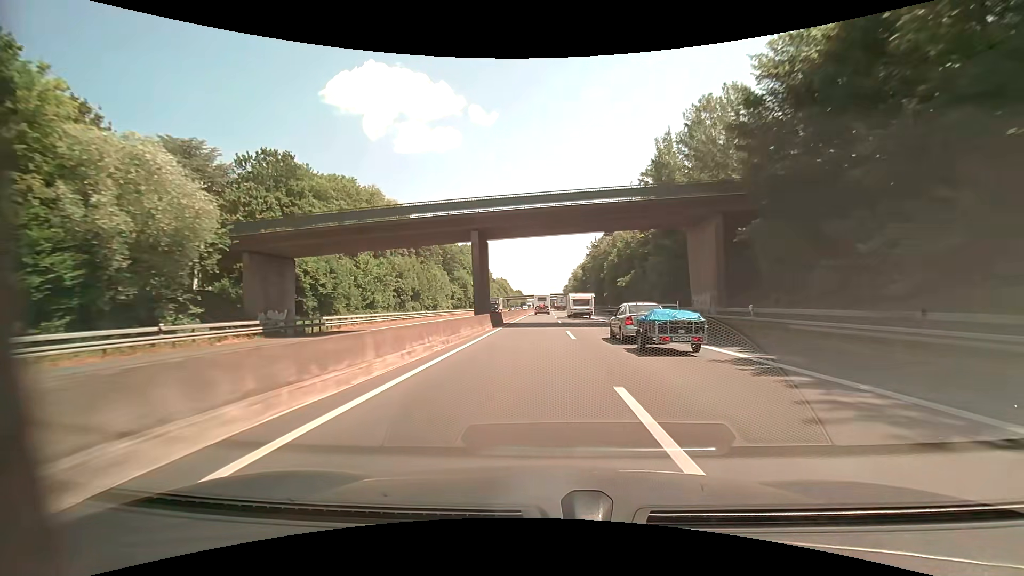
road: motorway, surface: asphalt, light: Day
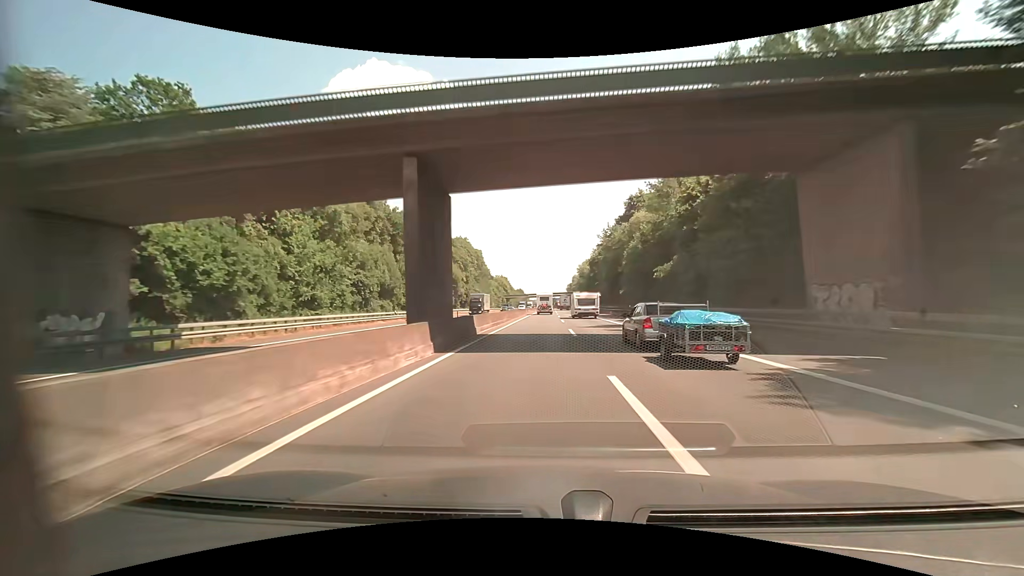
(0.0, +16.6) m; 0°
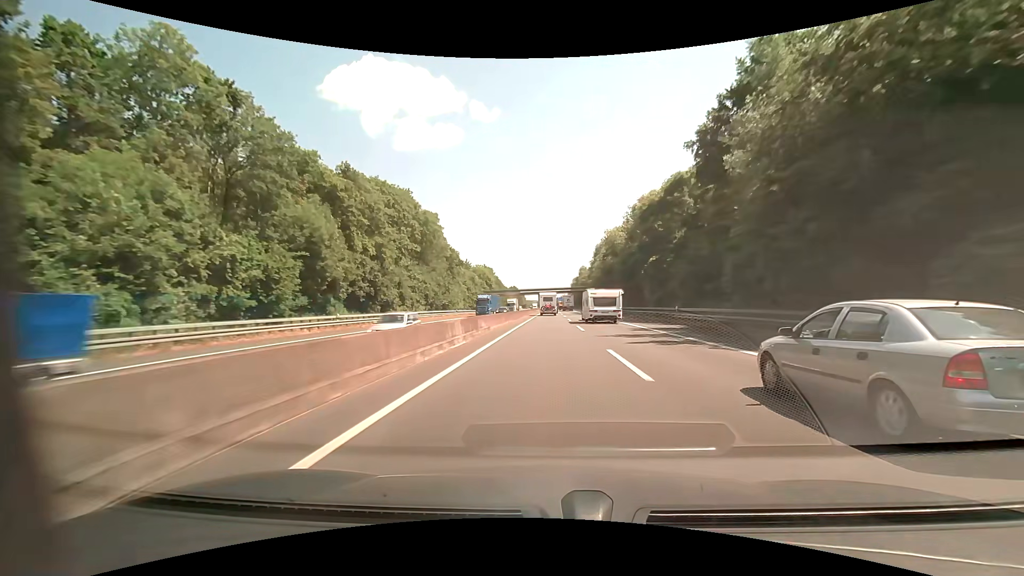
(+0.1, +66.1) m; 0°
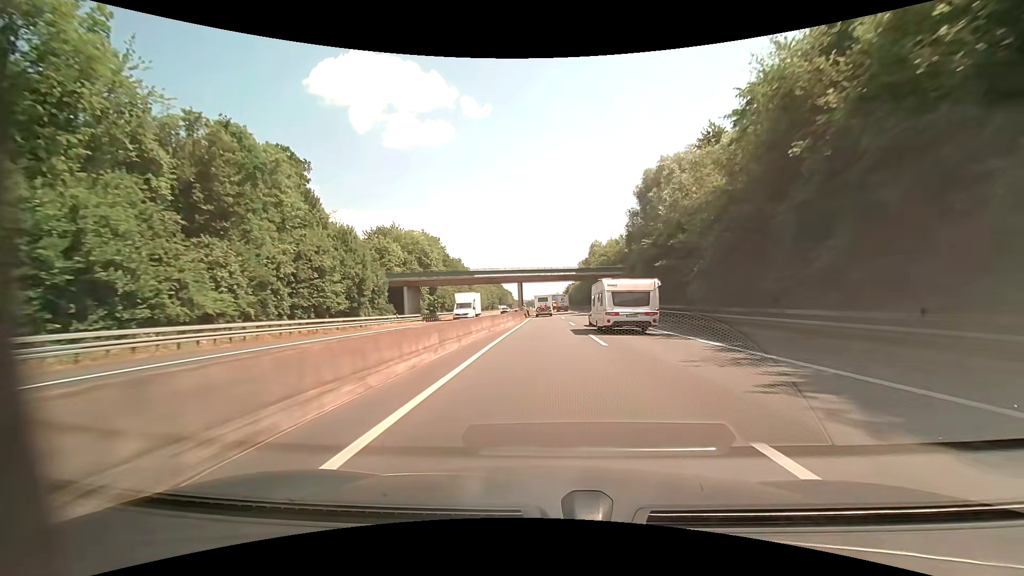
(+0.7, +82.4) m; +1°
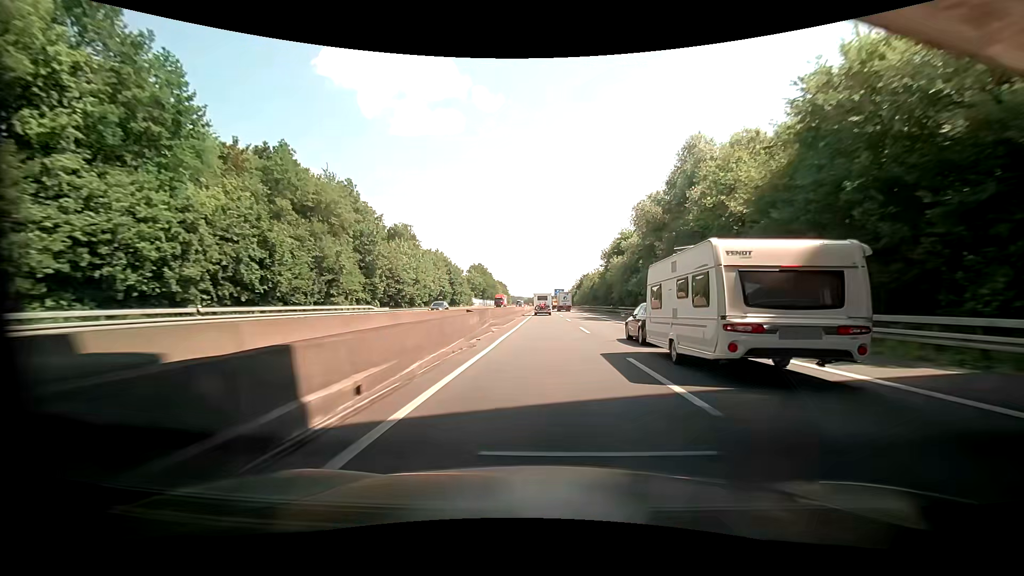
(0.0, +82.2) m; 0°
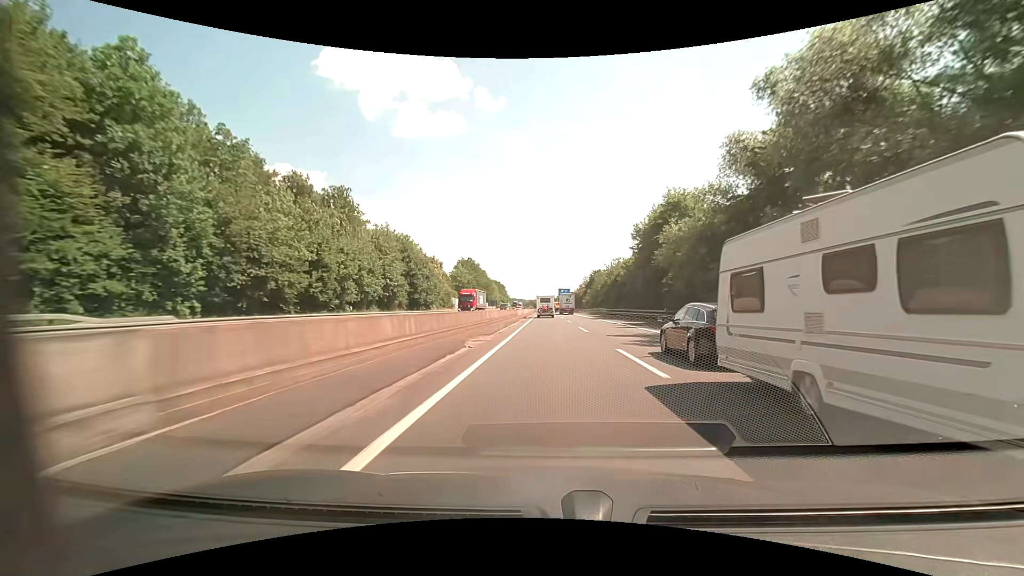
(0.0, +32.9) m; 0°
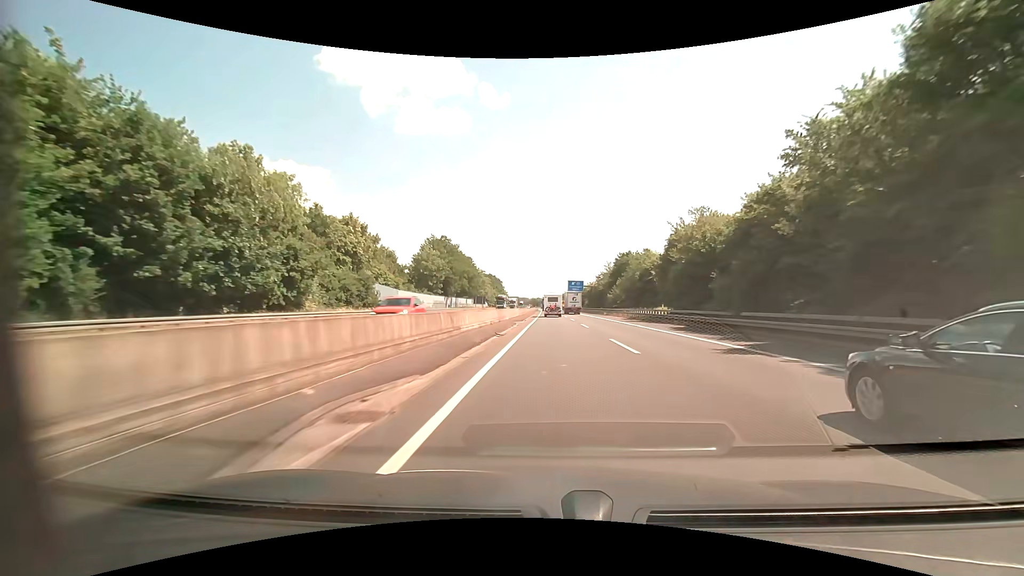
(-0.2, +49.4) m; 0°
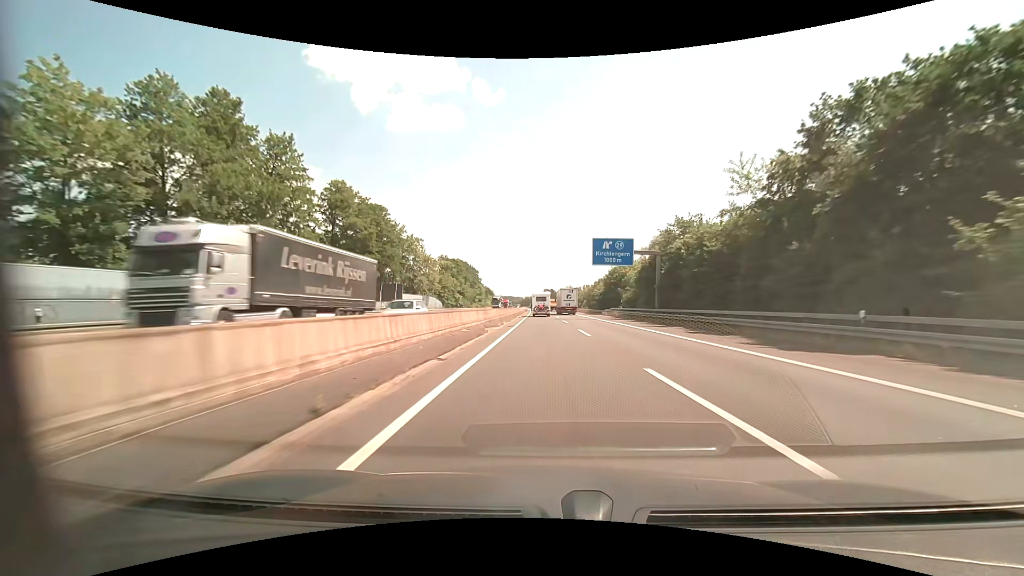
(+0.8, +82.3) m; +1°
(0, +10) (0, +20) (0, +30) (0, +40) (0, +50) (-1, +60) (-1, +70) (-1, +80) (-1, +90) (-1, +100) m
